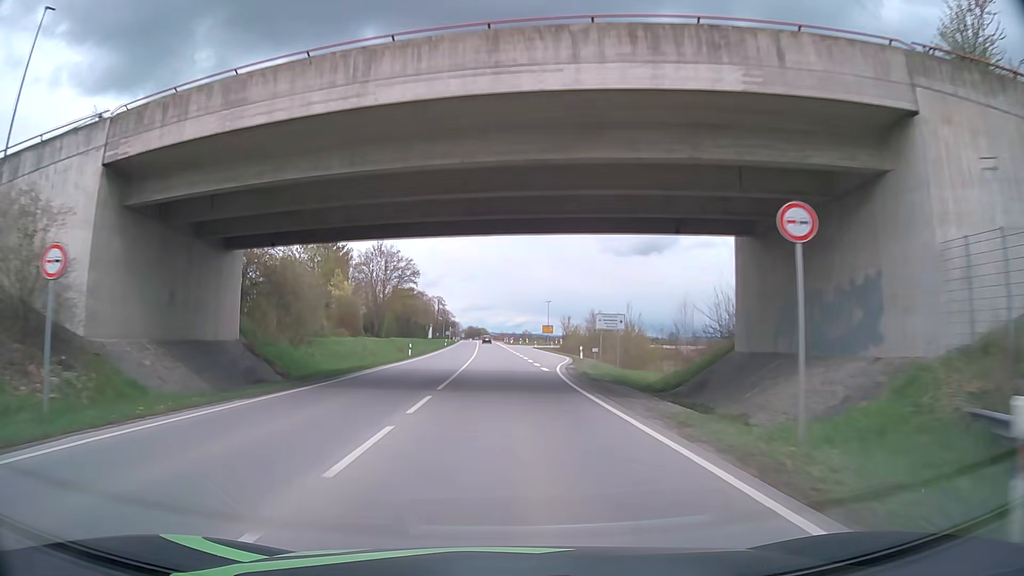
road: primary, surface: asphalt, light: Day
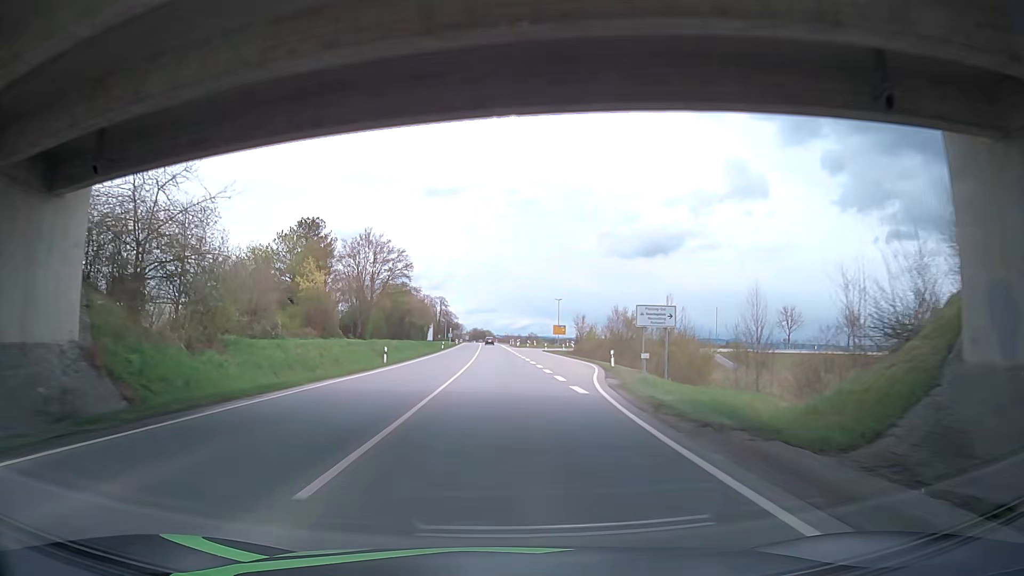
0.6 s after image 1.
(-0.1, +13.3) m; -1°
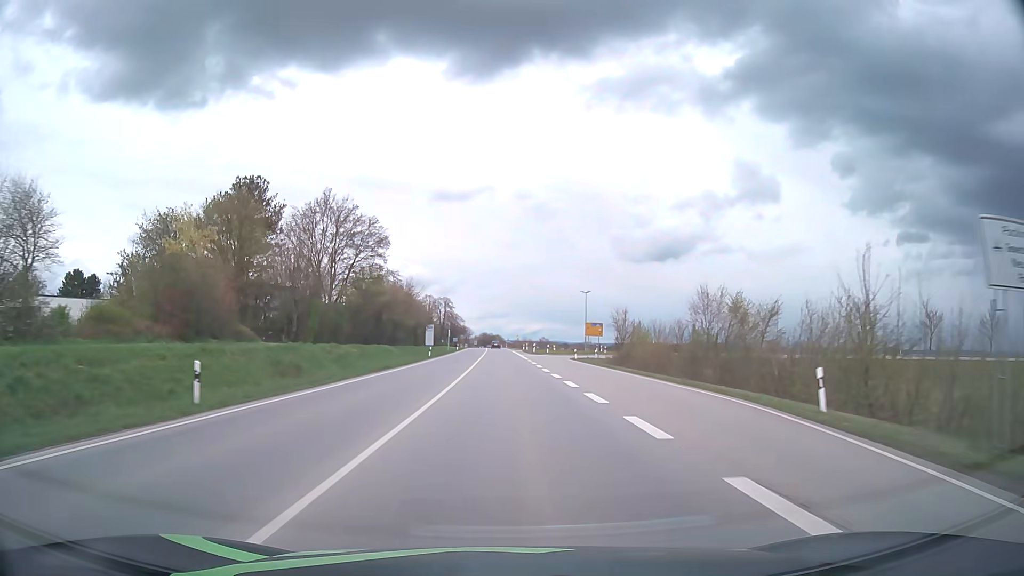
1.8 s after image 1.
(+0.1, +26.6) m; -1°
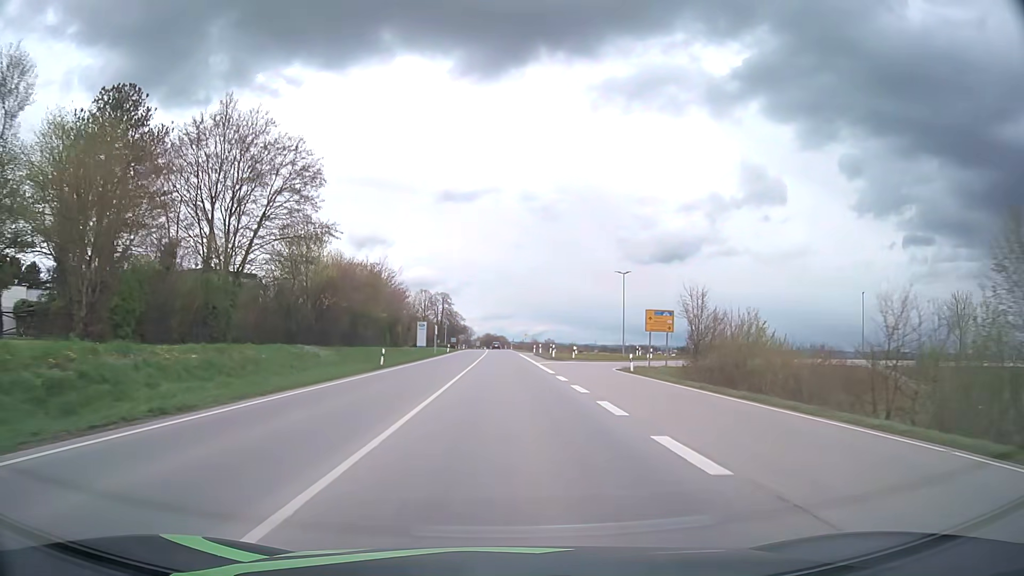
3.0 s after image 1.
(-0.1, +26.9) m; 0°
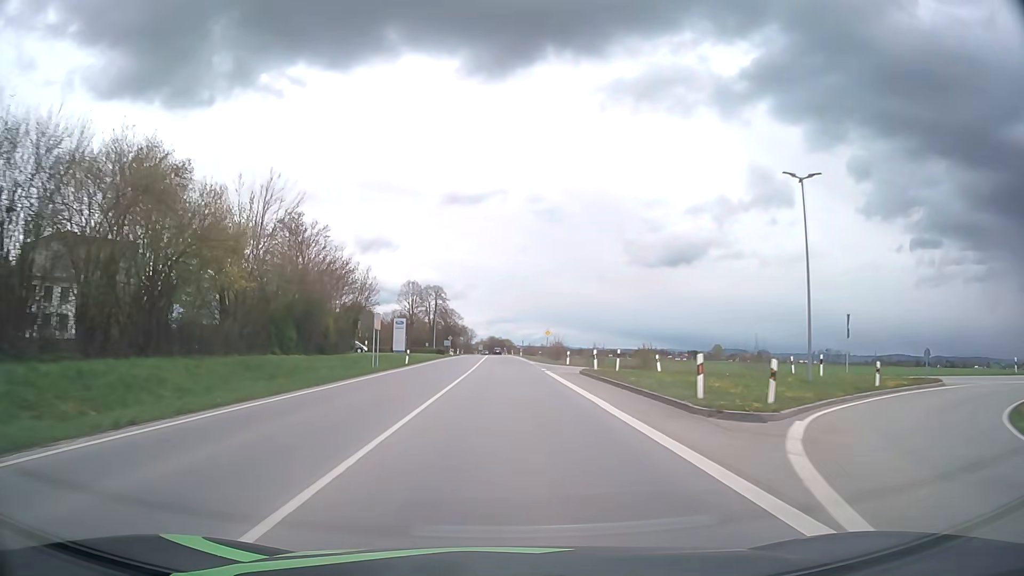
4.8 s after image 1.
(-0.2, +41.1) m; -1°
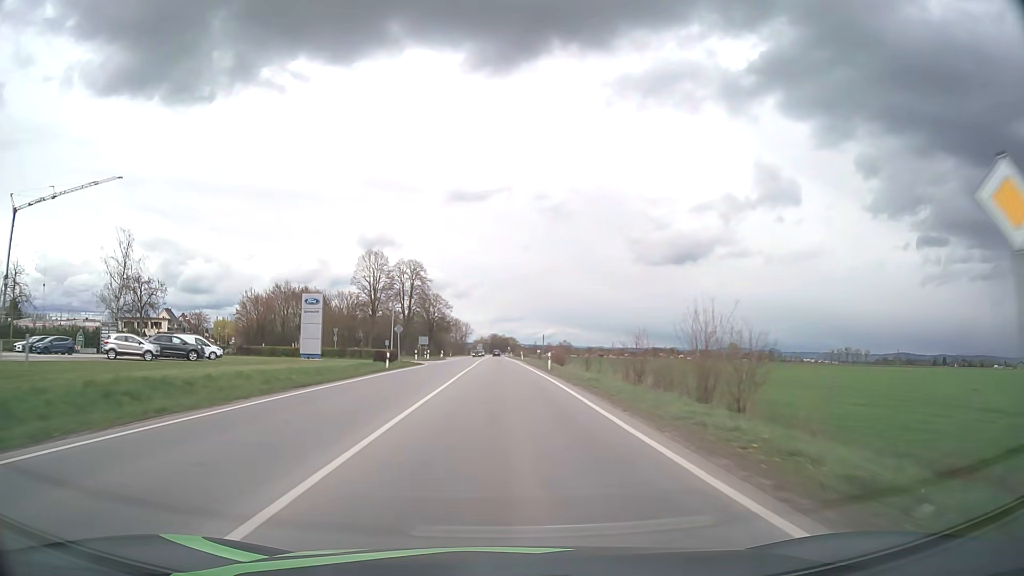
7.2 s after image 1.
(-0.1, +56.3) m; 0°
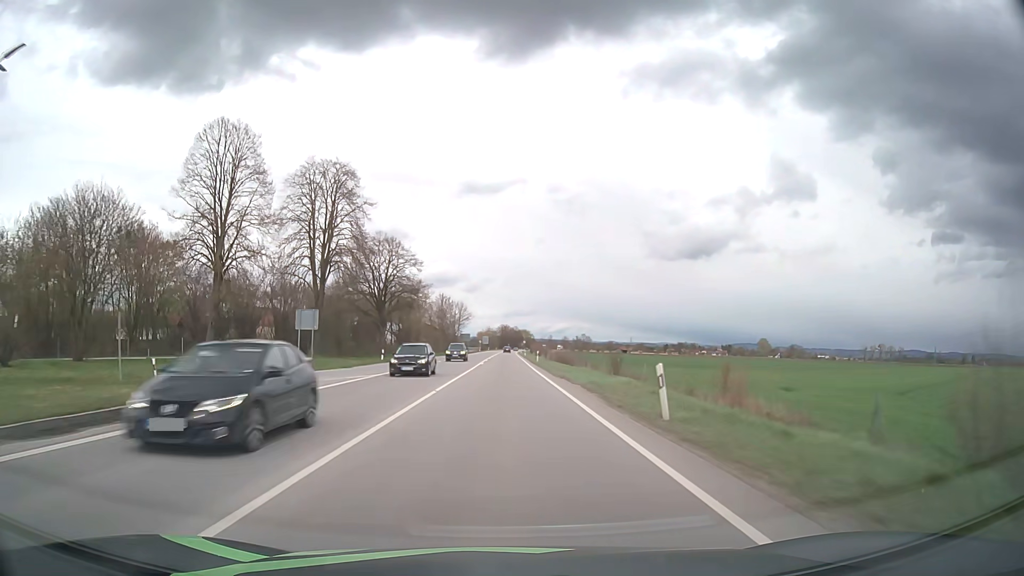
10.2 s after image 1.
(-0.5, +72.4) m; -1°
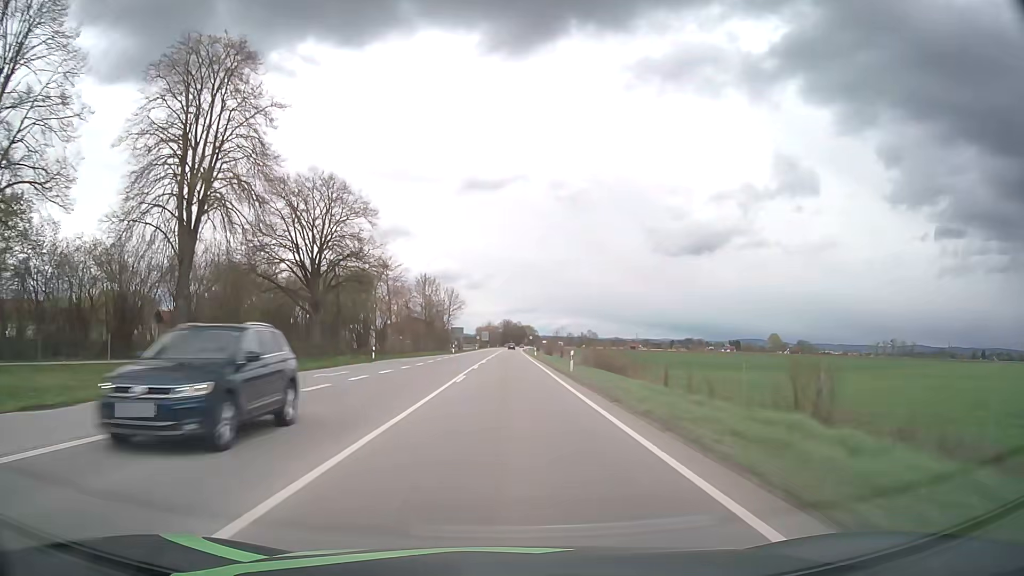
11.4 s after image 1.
(0.0, +29.6) m; 0°
(0, +10) (0, +20) (0, +30) (0, +40) (0, +50) (0, +60) (0, +70) (0, +80) (+1, +90) (+1, +100) m
